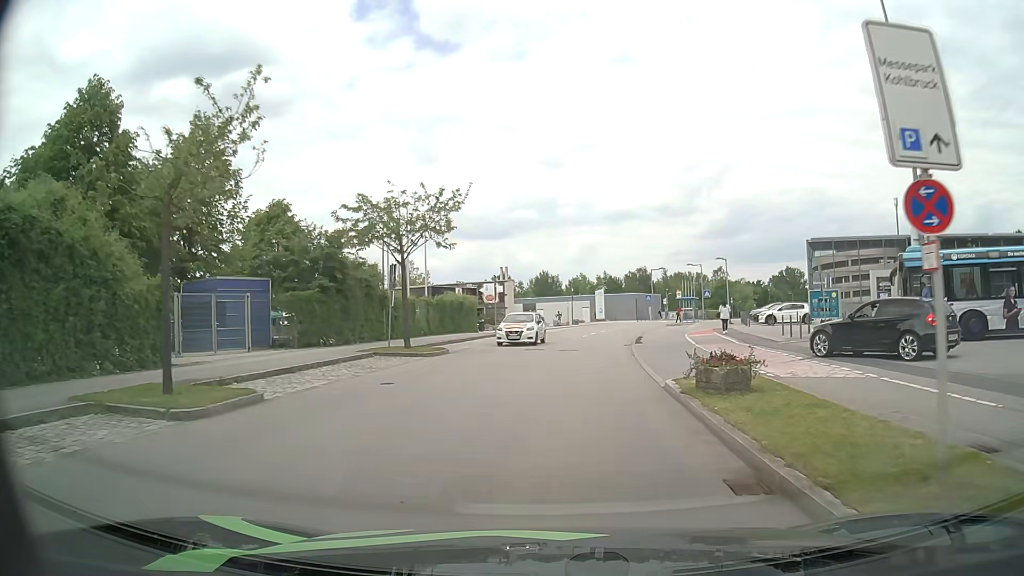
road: residential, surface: asphalt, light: Day
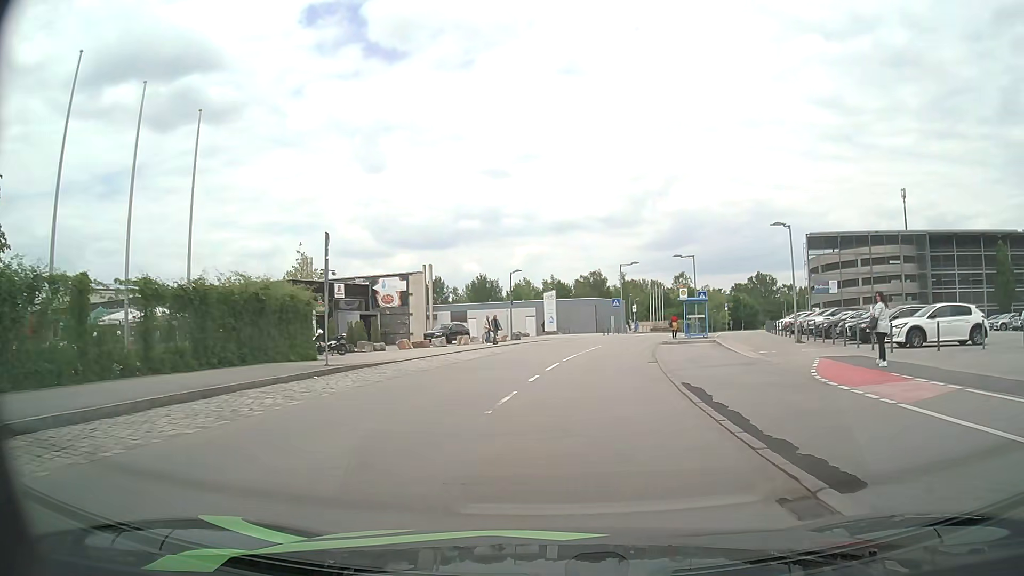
(+1.0, +24.8) m; +5°
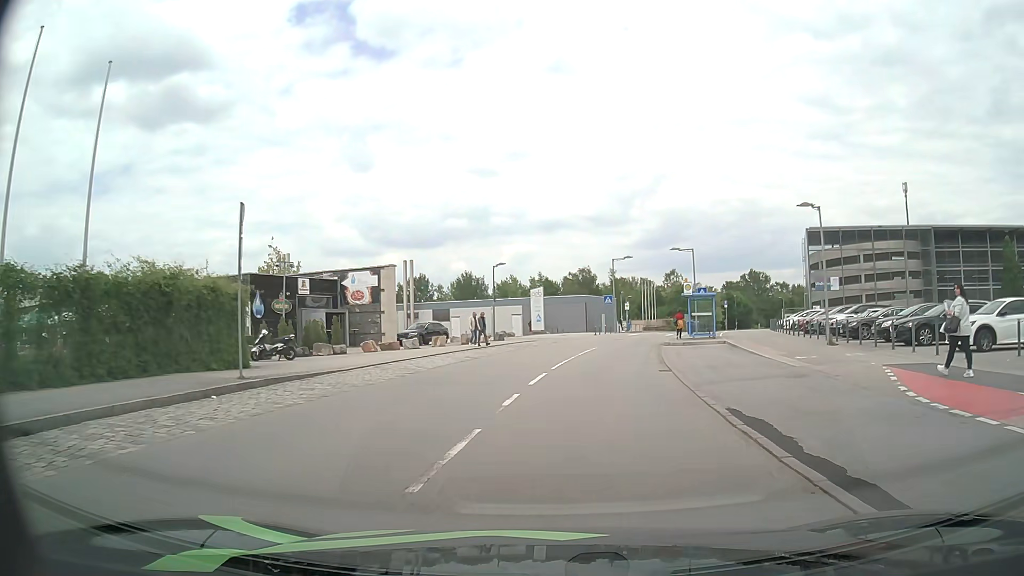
(0.0, +4.8) m; +1°
(0, +10) (+1, +20) (+2, +30) (+4, +40) (+7, +49) (+10, +59) (+13, +68) (+17, +78) (+20, +87) (+25, +96) m
